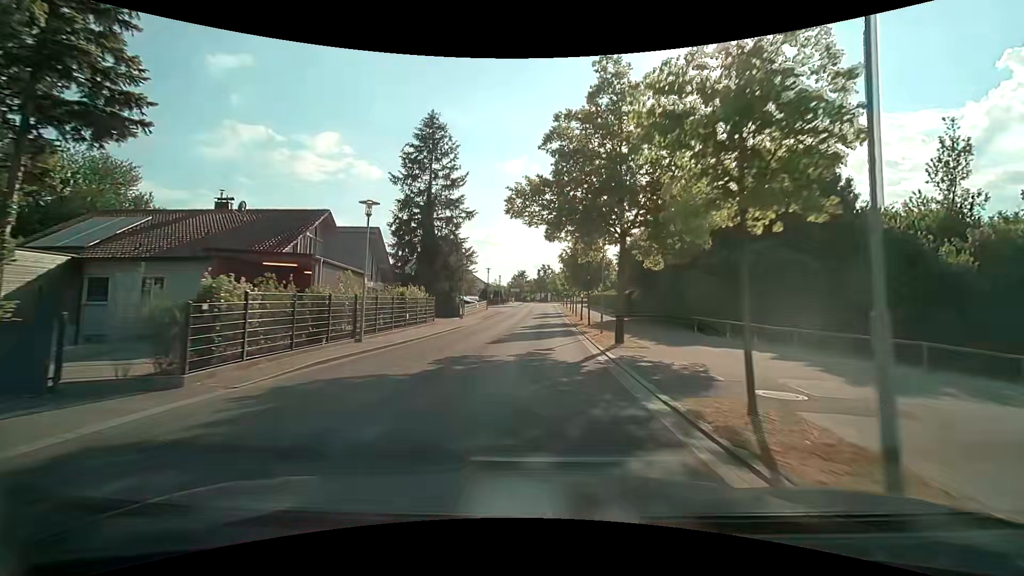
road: tertiary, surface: asphalt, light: Day
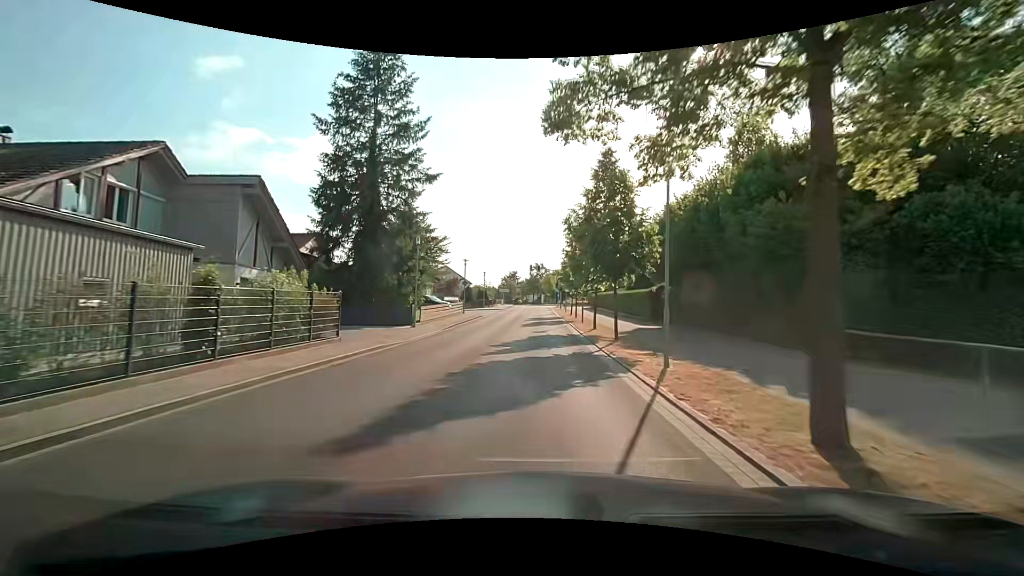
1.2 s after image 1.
(+0.1, +13.8) m; +1°
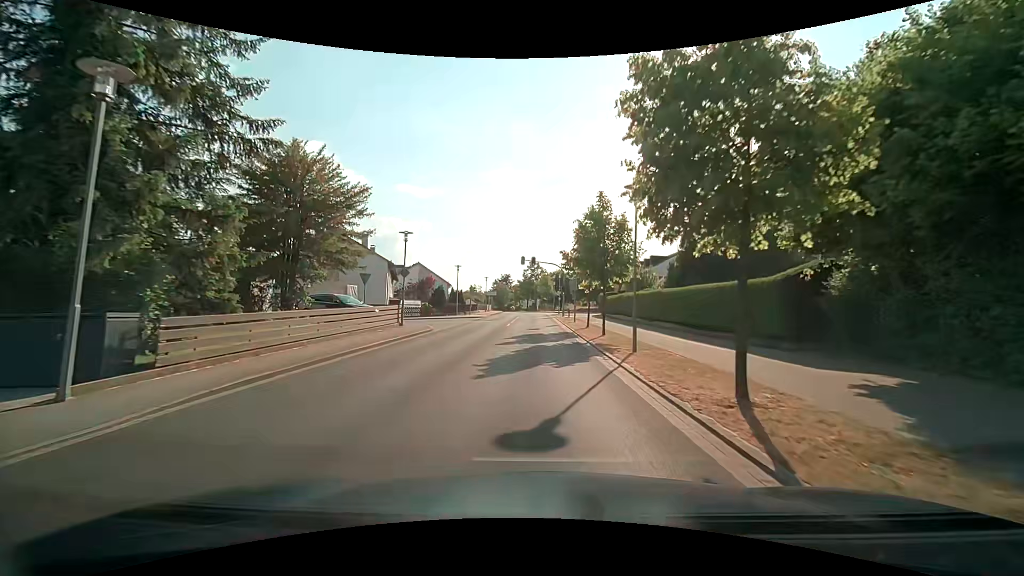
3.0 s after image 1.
(0.0, +19.6) m; 0°
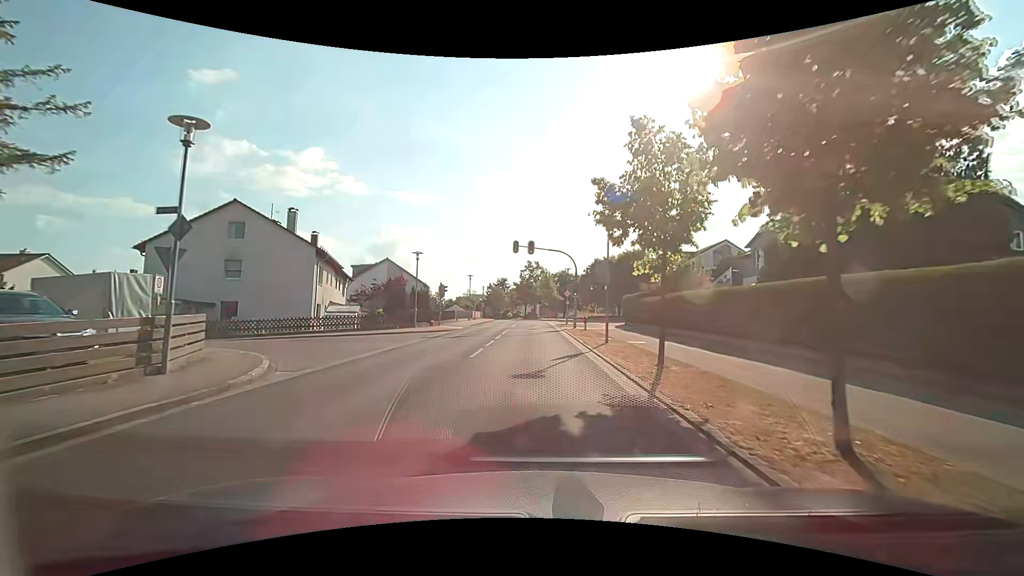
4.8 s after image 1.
(0.0, +16.7) m; +1°
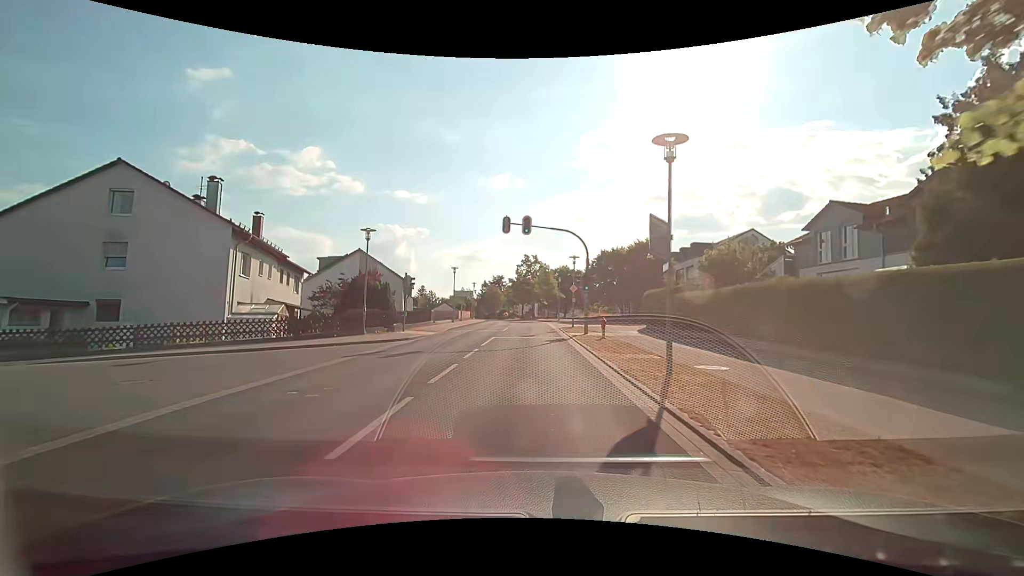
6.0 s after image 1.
(-0.1, +9.4) m; -1°
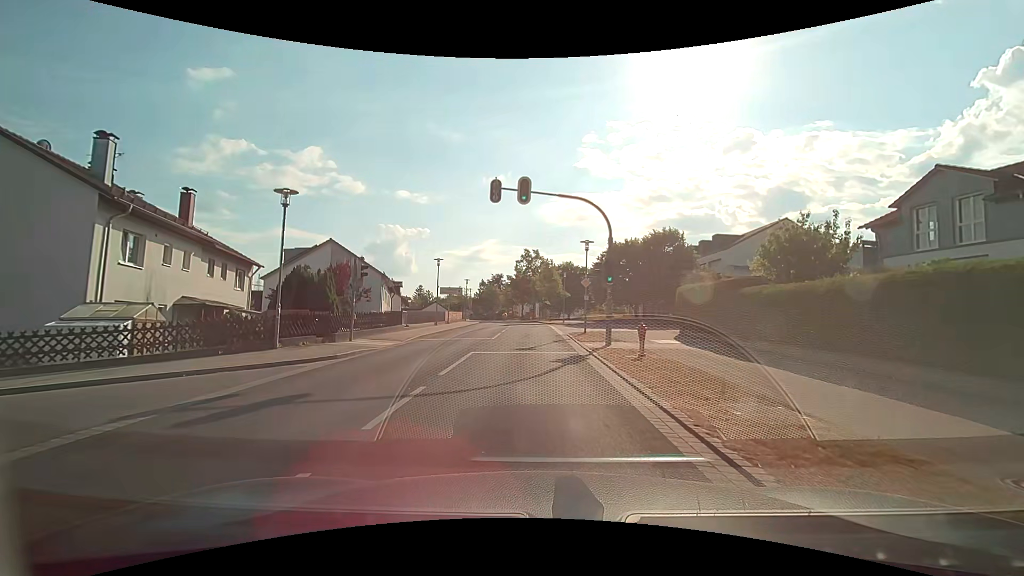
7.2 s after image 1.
(0.0, +7.9) m; 0°
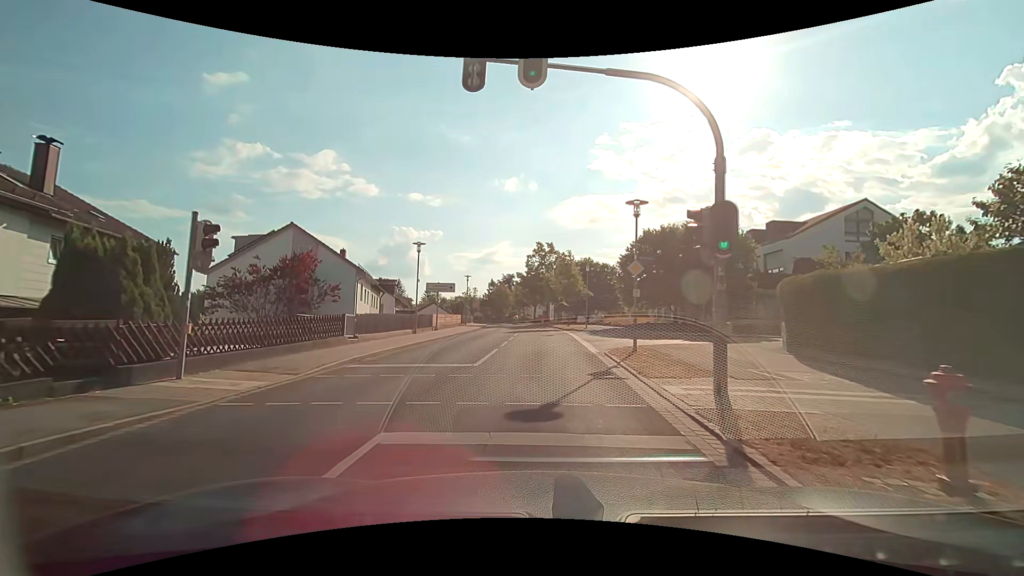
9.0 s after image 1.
(-0.1, +10.2) m; -1°
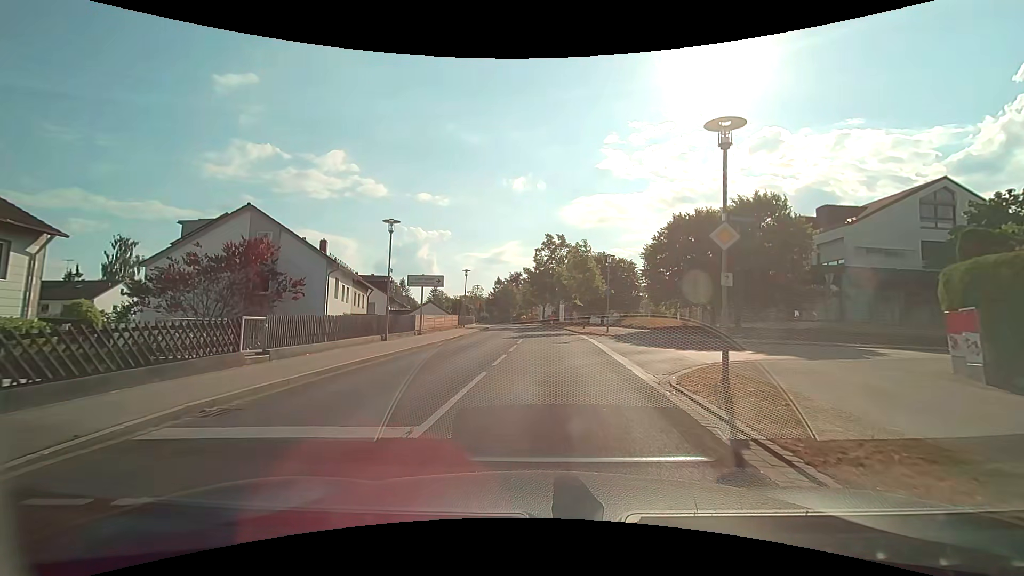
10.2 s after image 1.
(-0.1, +7.0) m; -1°
(0, +10) (+4, +19) (+14, +22) (+24, +22) (+34, +23) (+43, +24) (+53, +24) (+63, +24) (+73, +24) (+83, +24) m
